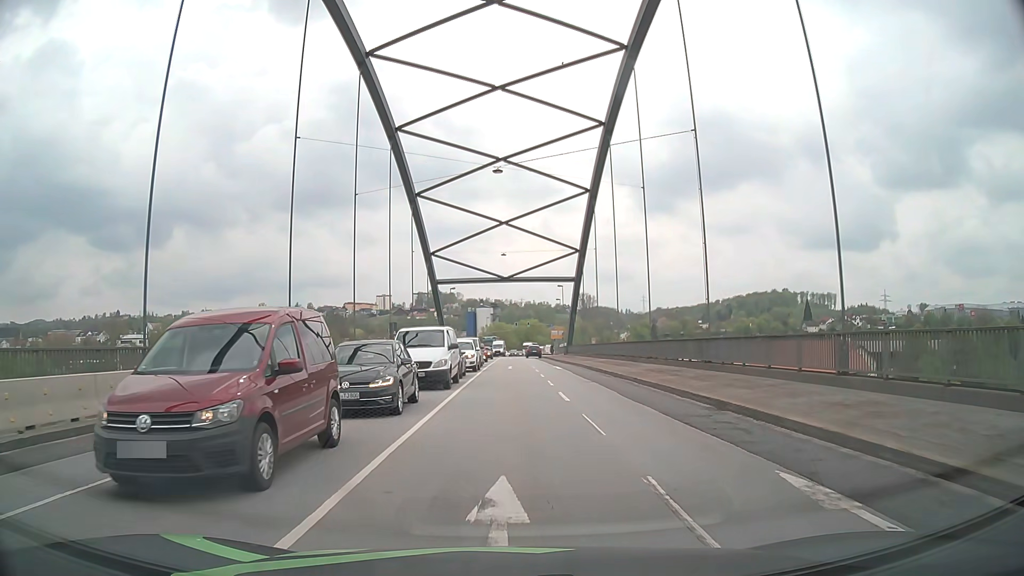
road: primary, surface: asphalt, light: Day
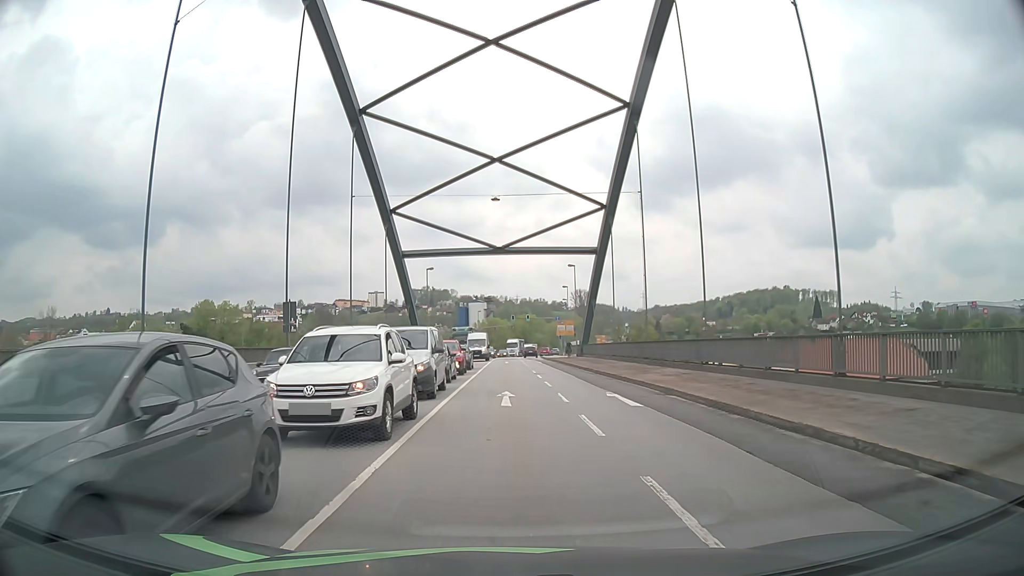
(-0.1, +24.1) m; +1°
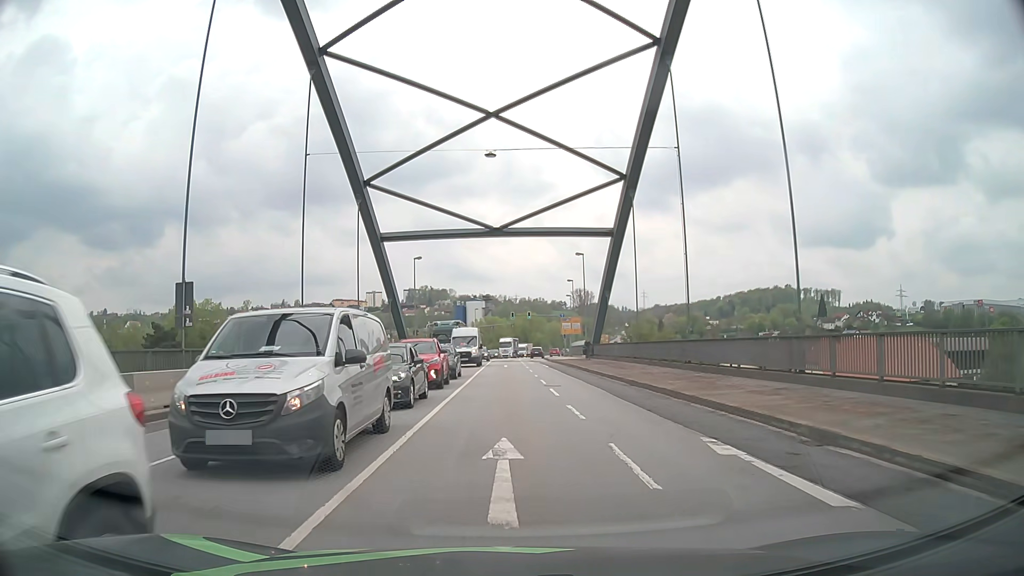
(-0.1, +9.6) m; 0°
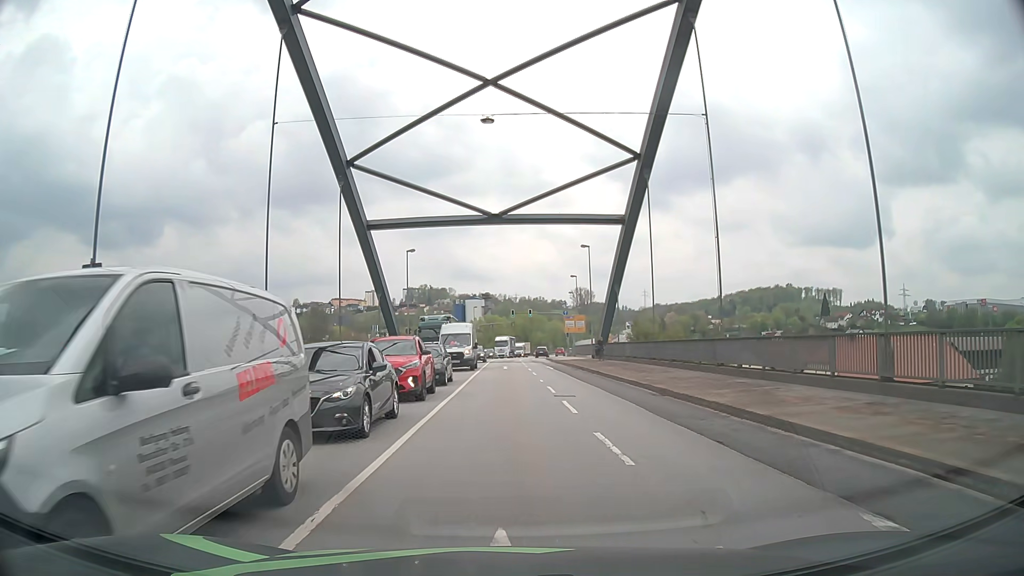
(0.0, +4.8) m; 0°
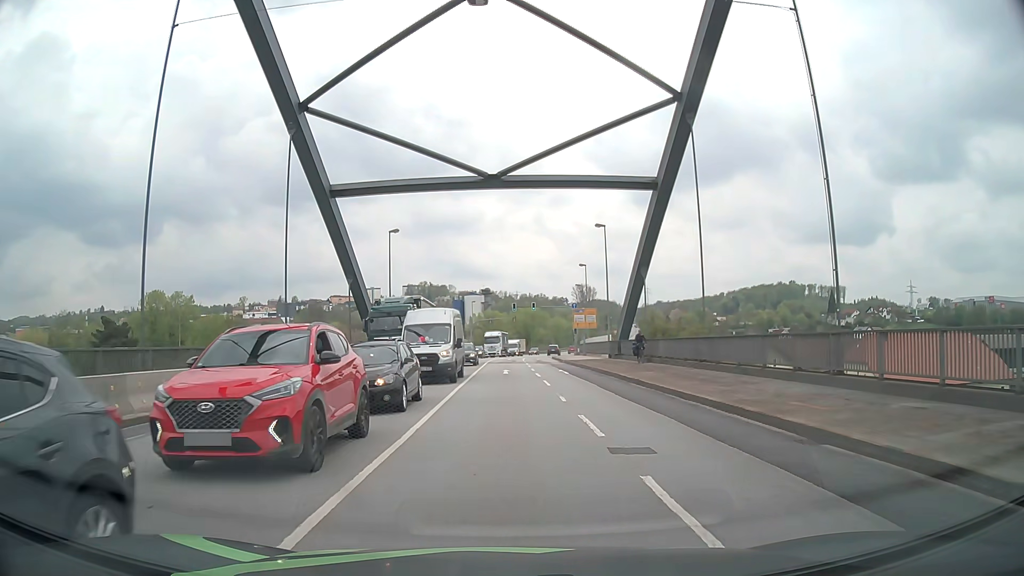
(0.0, +9.7) m; 0°
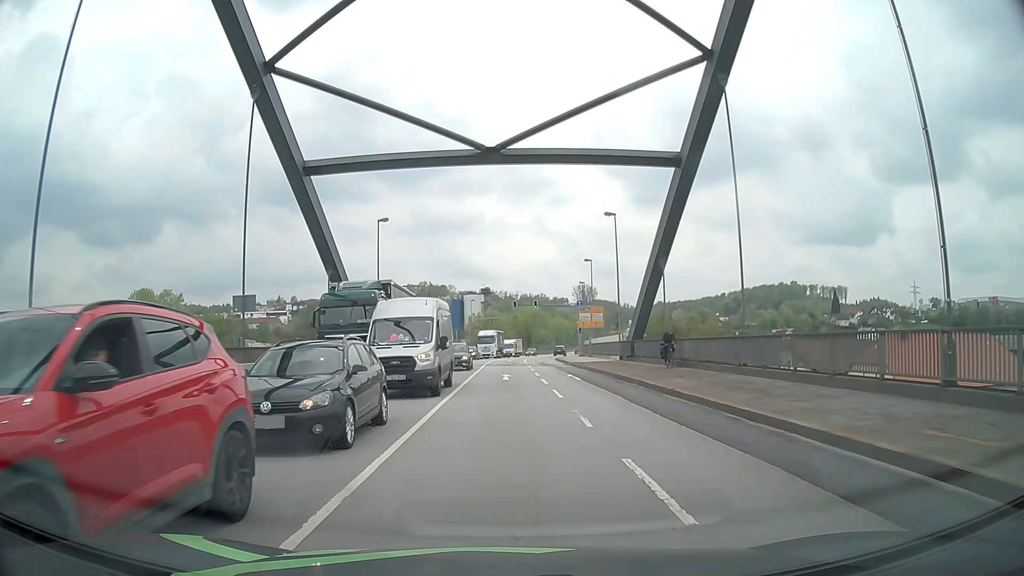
(0.0, +4.9) m; 0°
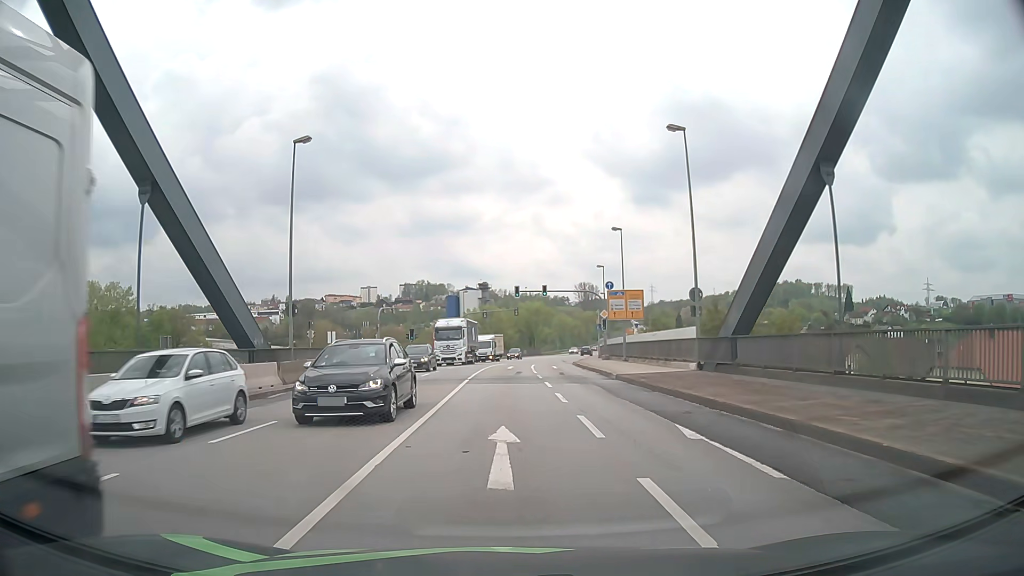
(0.0, +19.4) m; 0°
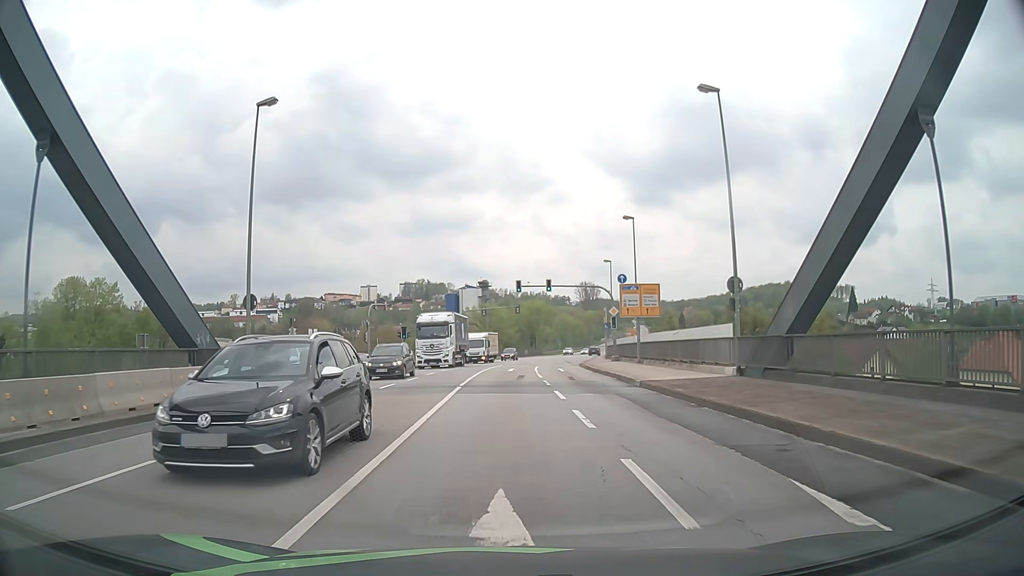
(0.0, +4.8) m; +1°
(0, +10) (0, +20) (0, +30) (0, +40) (+1, +50) (+1, +60) (+3, +70) (+4, +80) (+5, +90) (+7, +100) m
